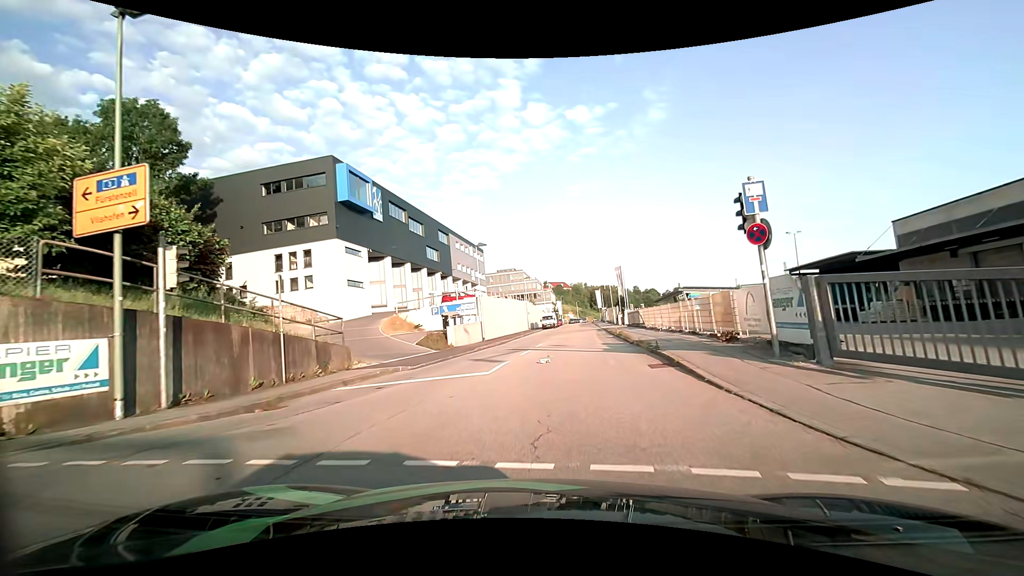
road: residential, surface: asphalt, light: Day
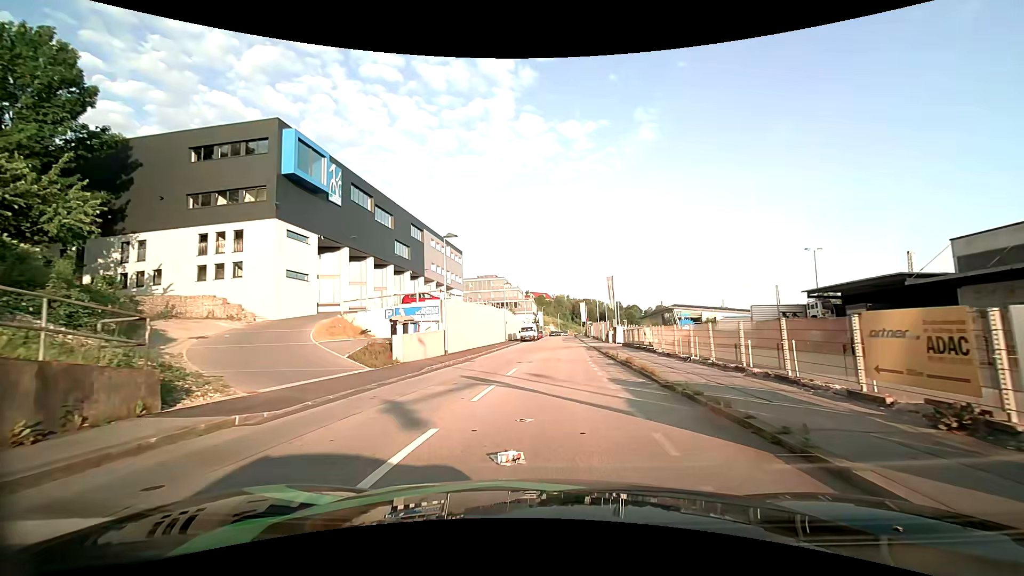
(0.0, +8.1) m; +2°
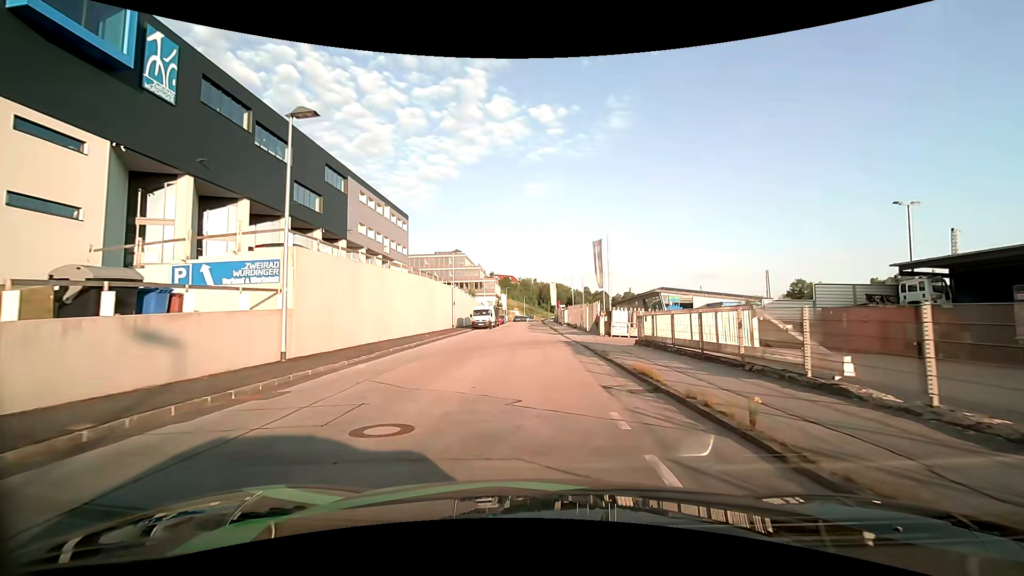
(+0.7, +17.6) m; +4°
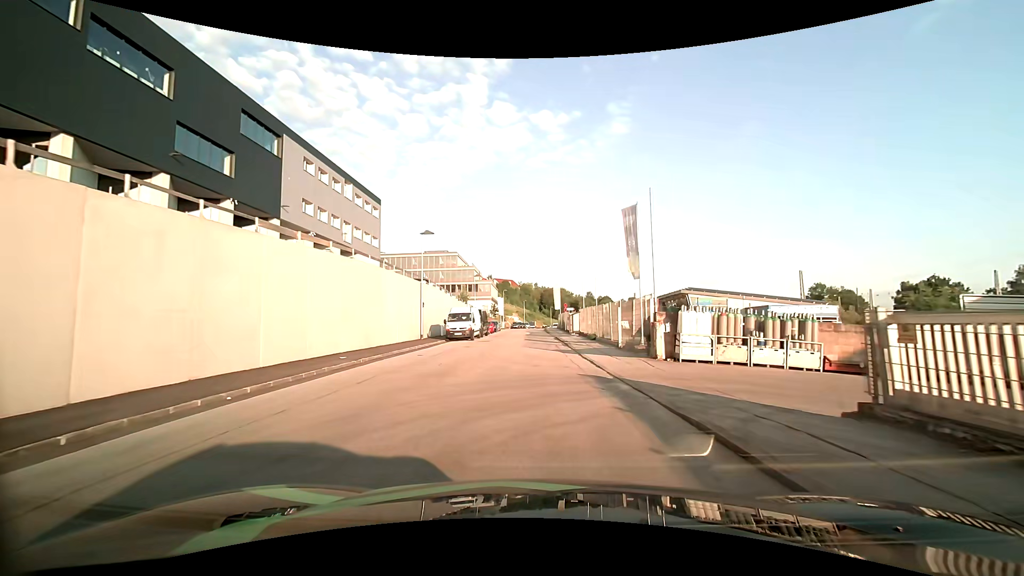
(0.0, +14.6) m; 0°
(0, +10) (0, +20) (0, +30) (-1, +40) (-1, +50) (-1, +60) (-1, +70) (-1, +80) (-1, +90) (-1, +100) m
